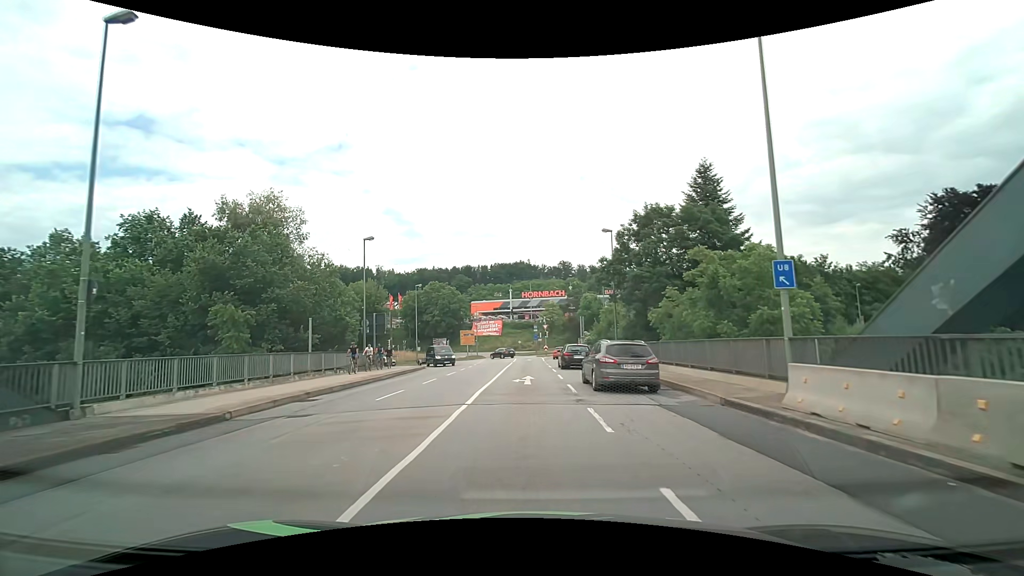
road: primary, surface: asphalt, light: Day
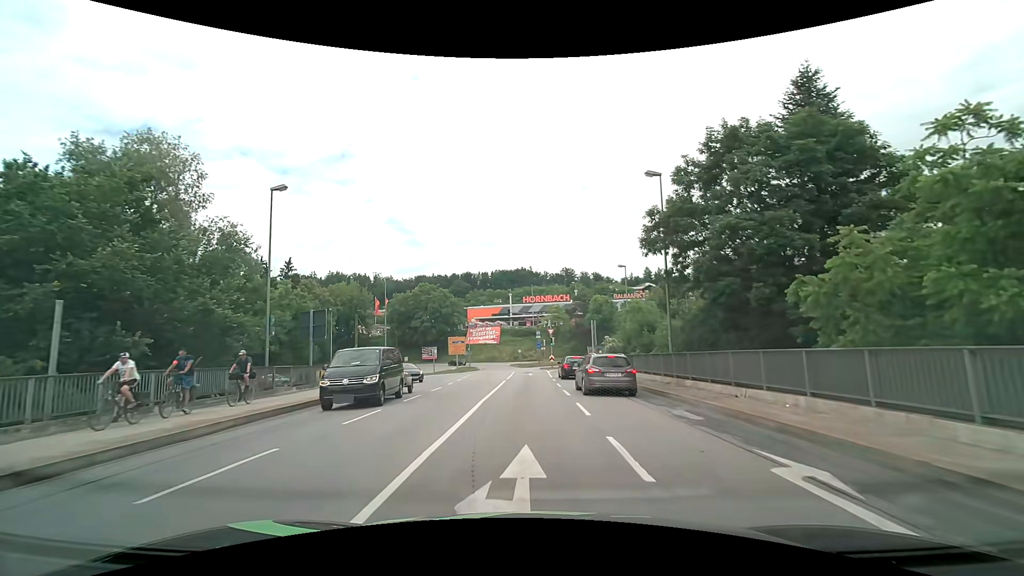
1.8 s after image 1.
(-0.1, +14.4) m; 0°
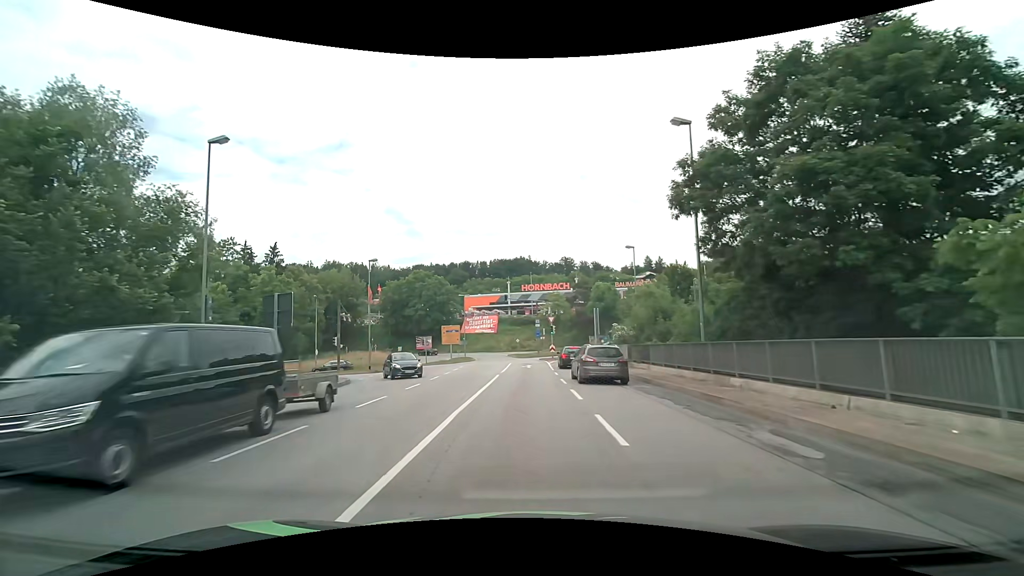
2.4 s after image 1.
(-0.1, +4.7) m; -1°
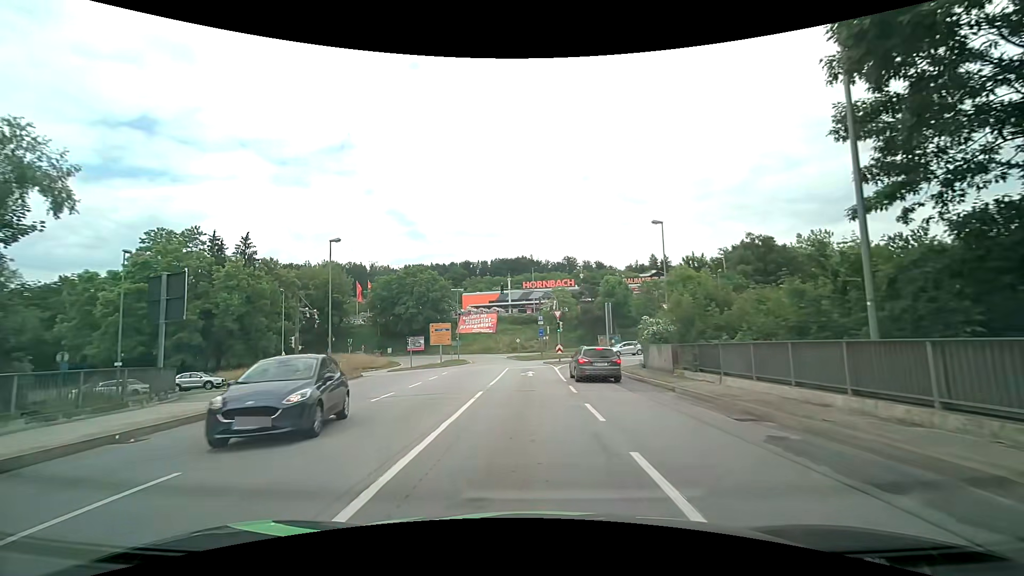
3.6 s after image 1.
(0.0, +9.4) m; 0°
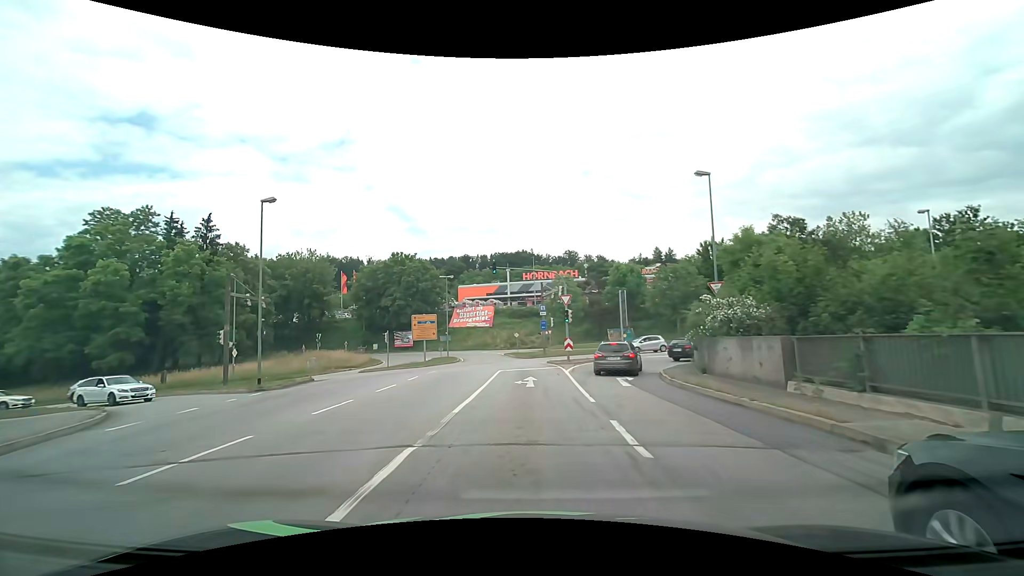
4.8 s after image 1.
(-0.1, +9.5) m; 0°
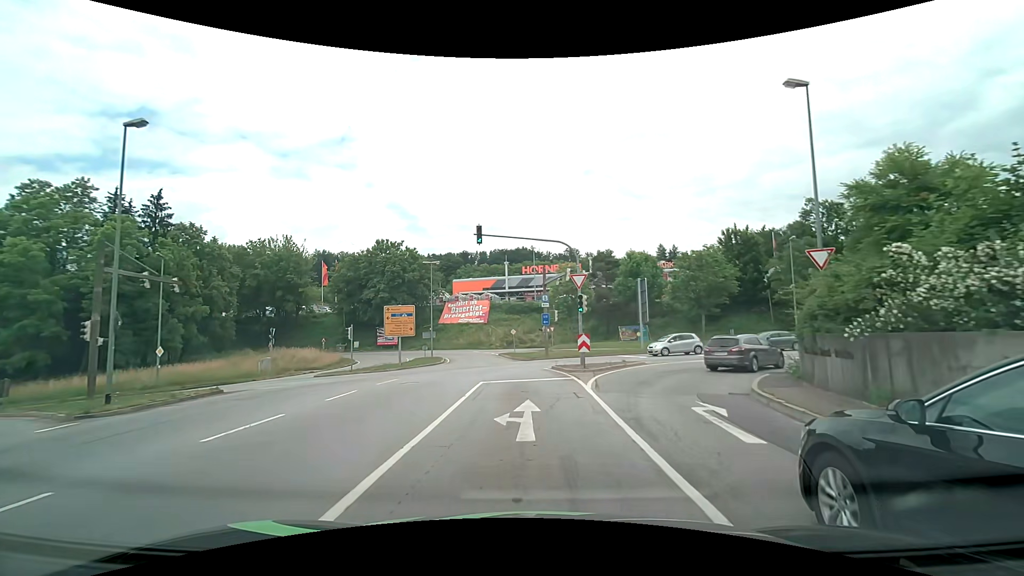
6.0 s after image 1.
(0.0, +9.4) m; 0°
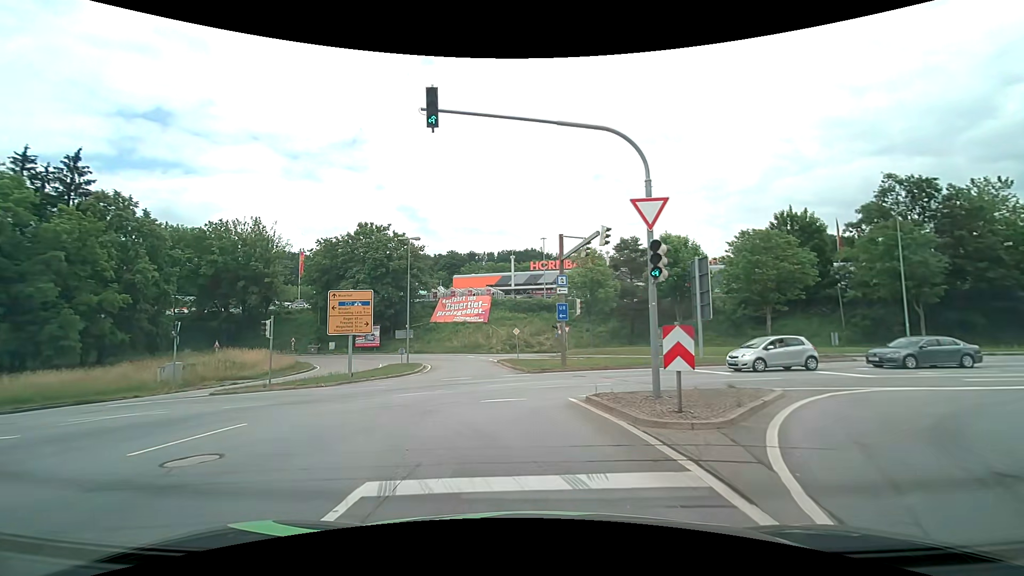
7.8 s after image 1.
(0.0, +12.9) m; -1°
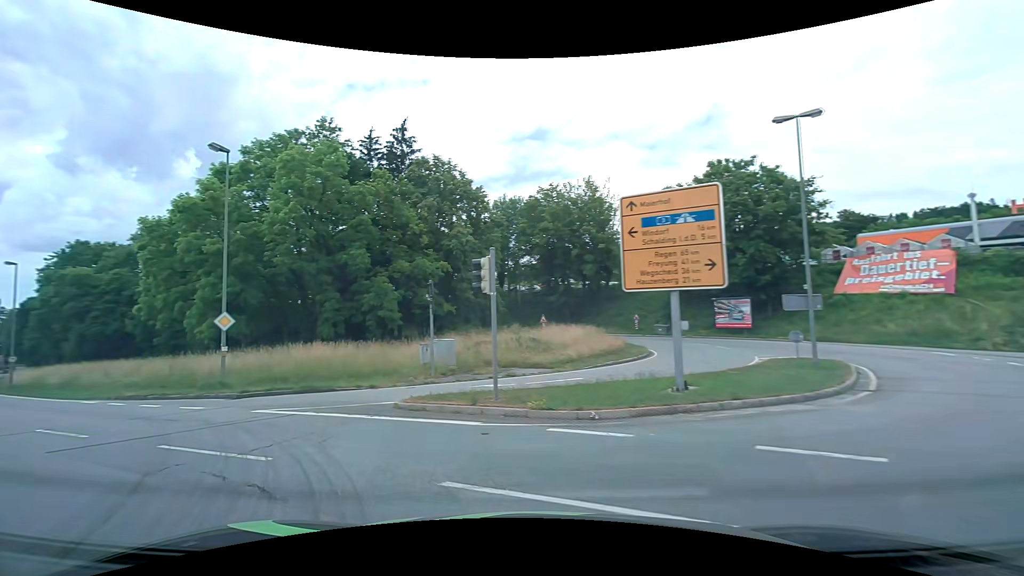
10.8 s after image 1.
(-3.7, +17.1) m; -39°
